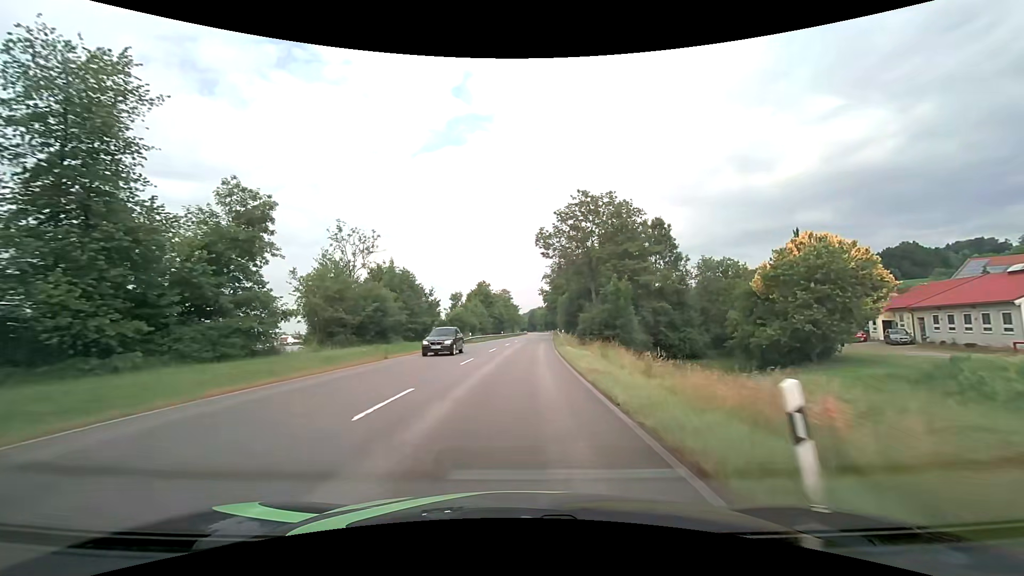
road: primary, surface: asphalt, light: Day
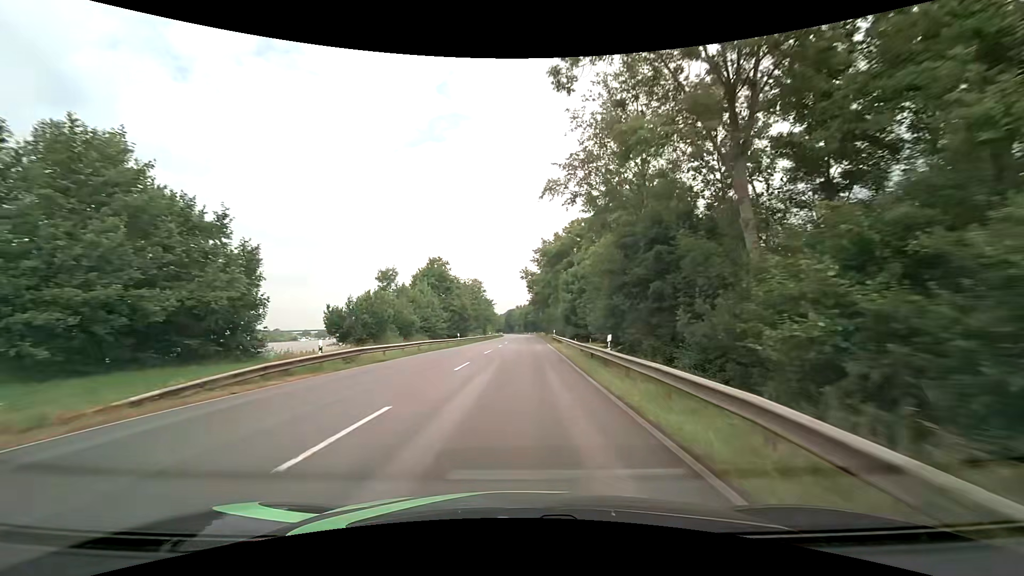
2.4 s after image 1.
(+0.9, +38.6) m; +3°
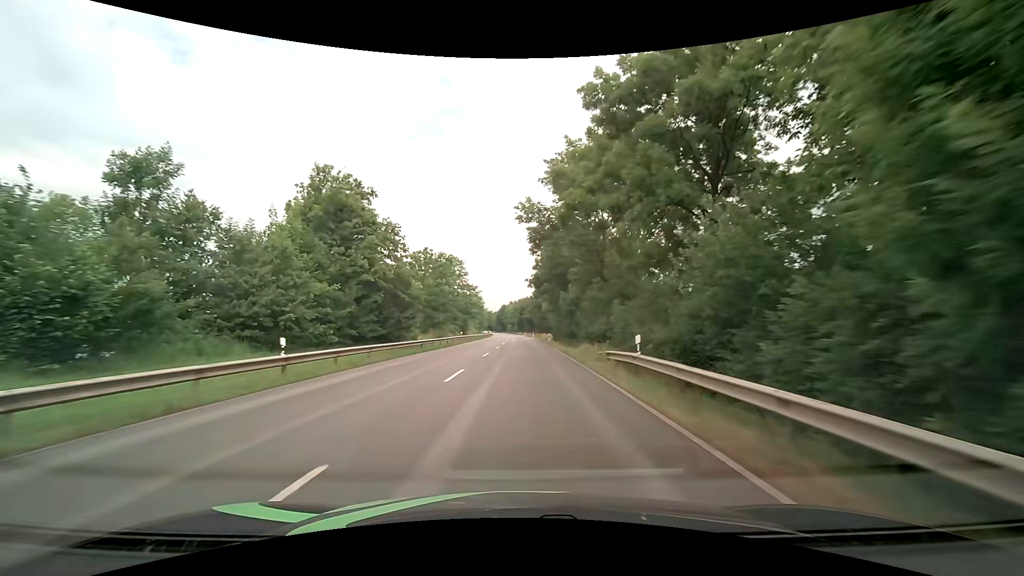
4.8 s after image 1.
(+0.3, +39.8) m; +1°
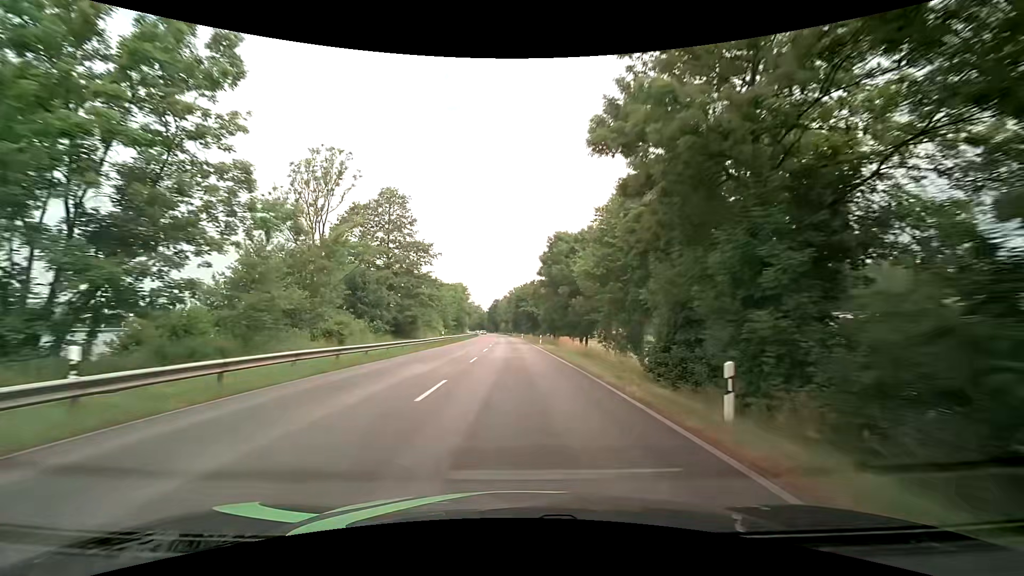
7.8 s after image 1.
(+0.6, +51.3) m; 0°
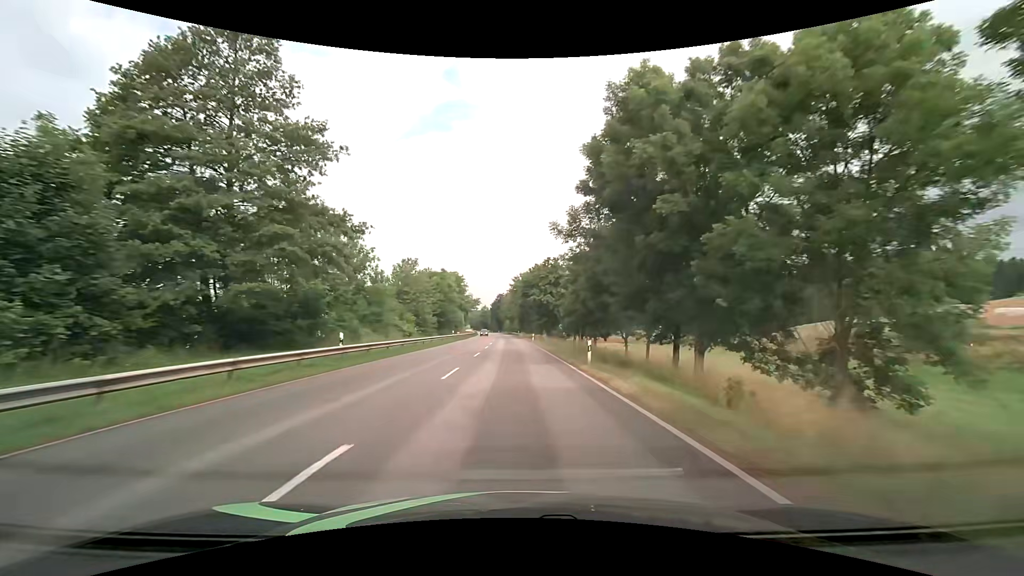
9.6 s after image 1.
(+0.1, +31.7) m; 0°
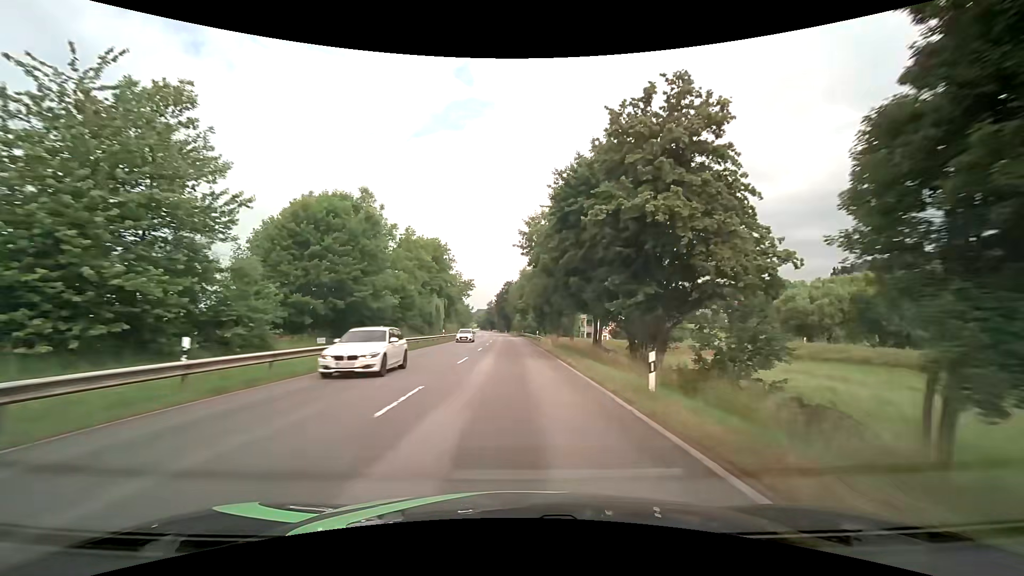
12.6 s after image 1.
(-0.6, +54.0) m; -2°
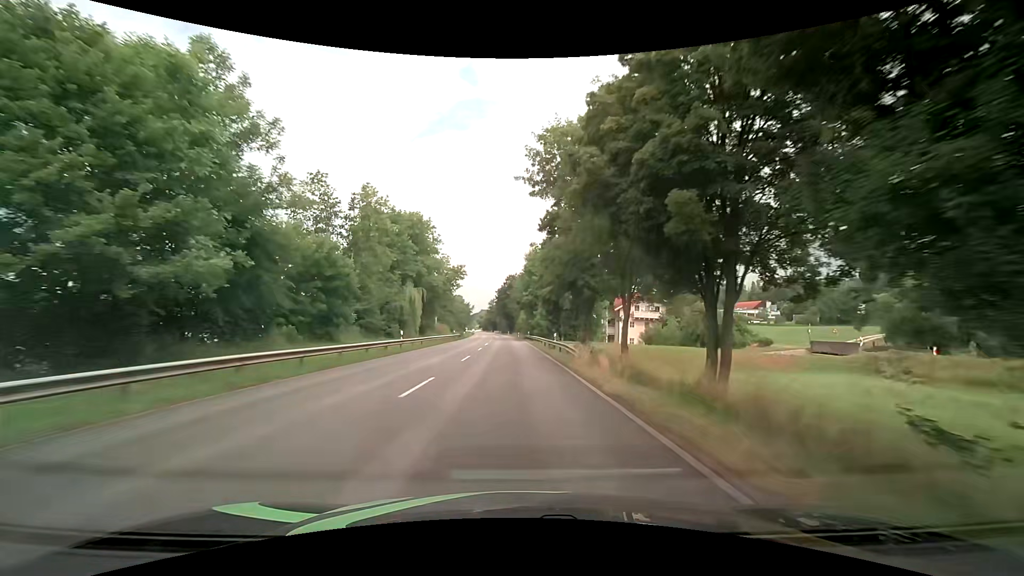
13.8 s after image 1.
(0.0, +21.7) m; -1°
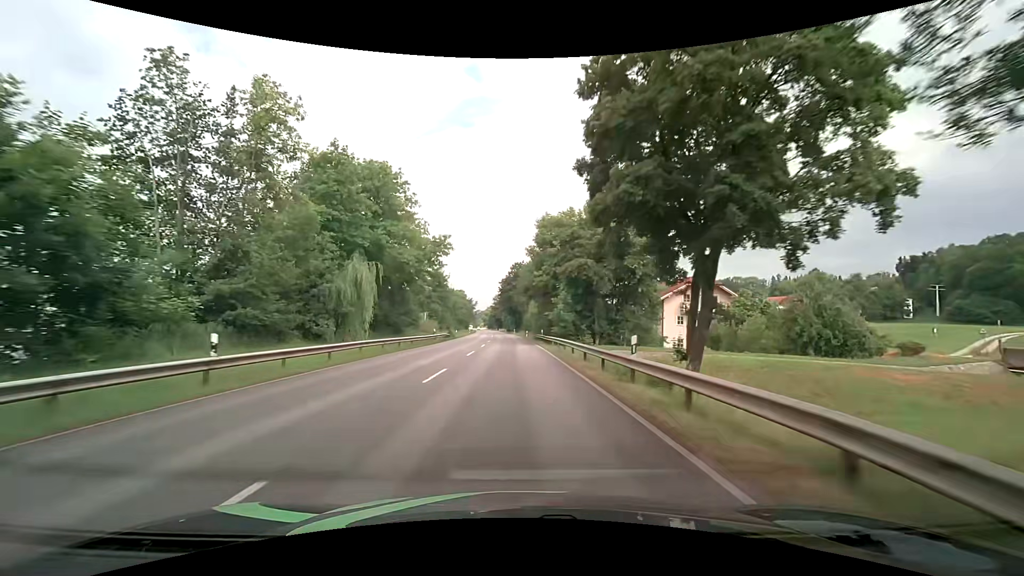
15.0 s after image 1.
(+0.2, +21.7) m; 0°
